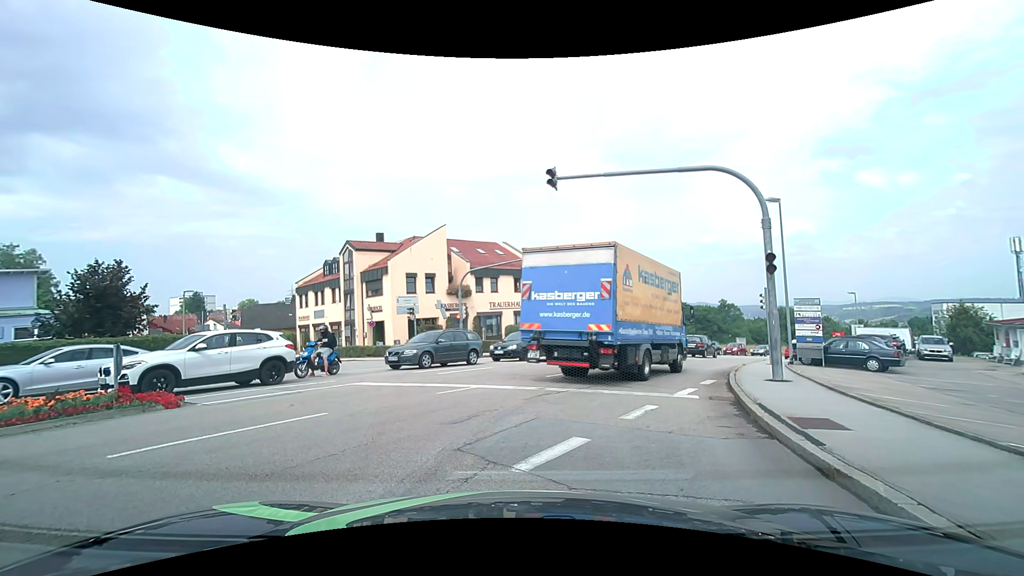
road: tertiary_link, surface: asphalt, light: Day
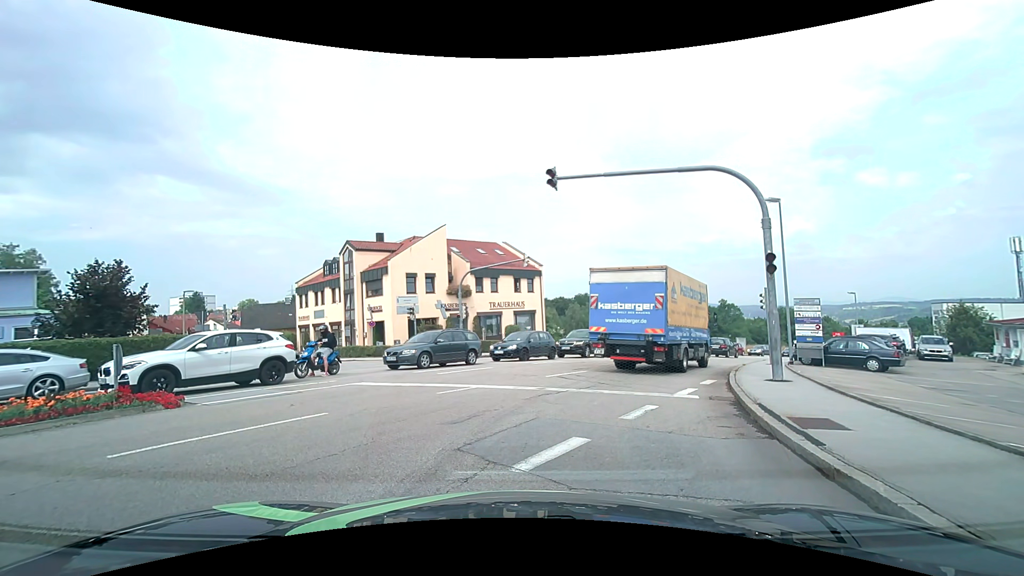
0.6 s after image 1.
(0.0, 0.0) m; 0°
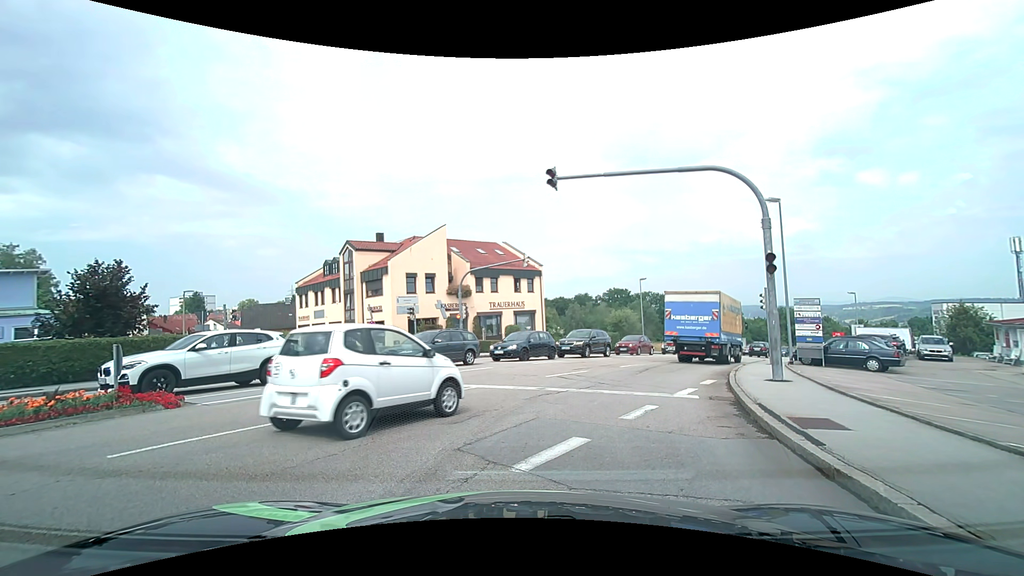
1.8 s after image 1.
(0.0, 0.0) m; 0°
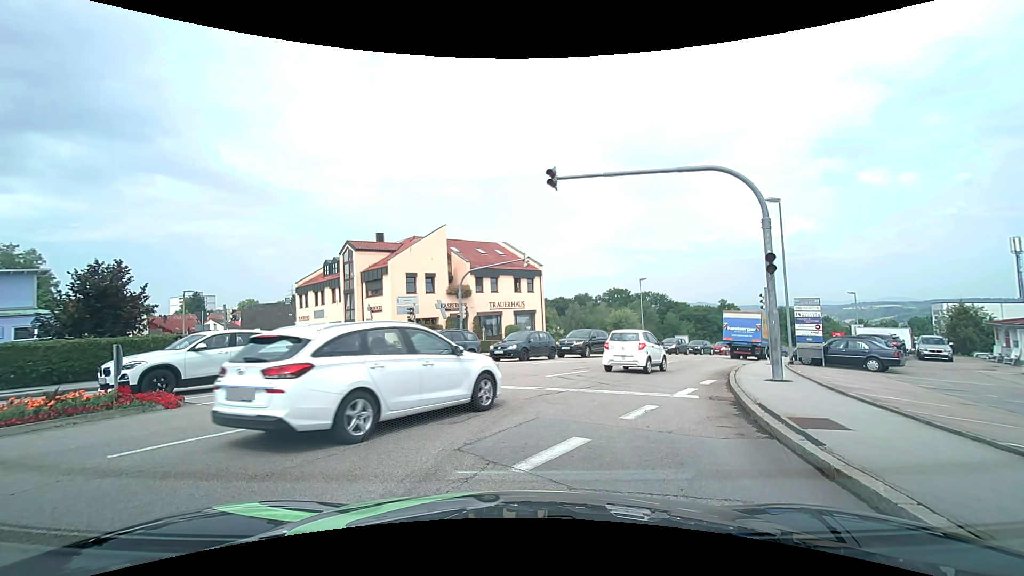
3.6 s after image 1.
(0.0, 0.0) m; 0°
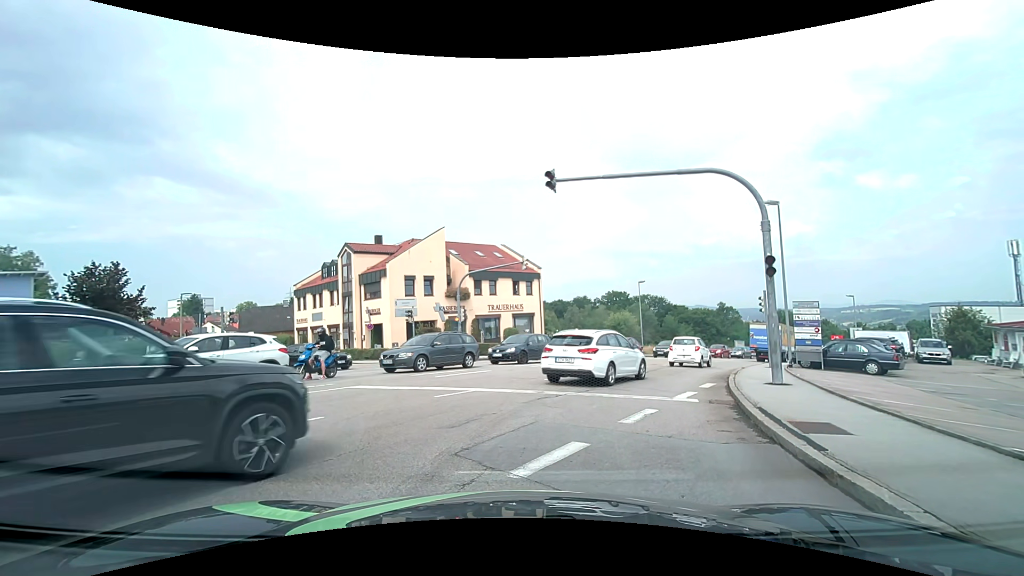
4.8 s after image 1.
(0.0, +0.1) m; 0°
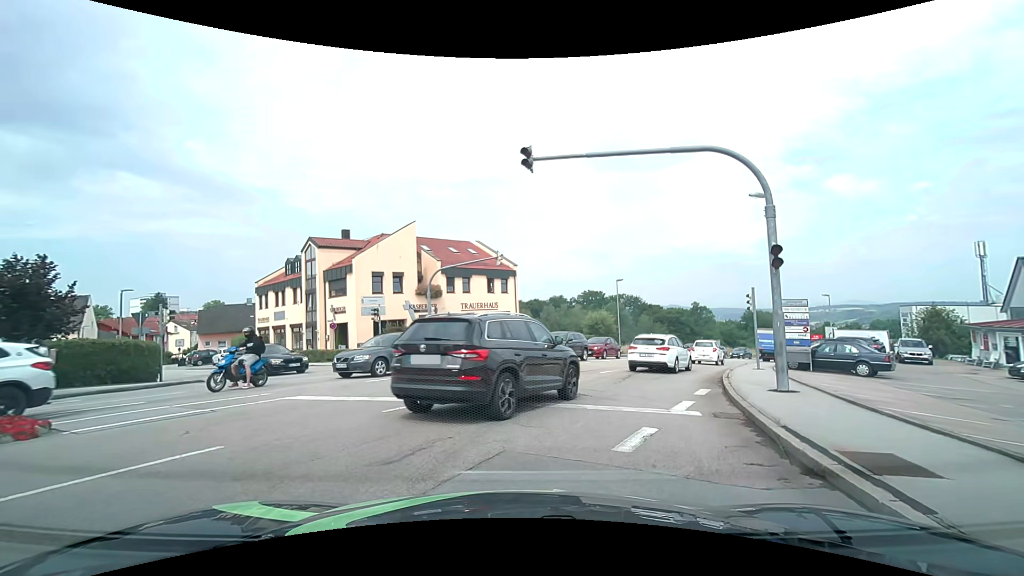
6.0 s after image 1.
(0.0, +2.1) m; +2°
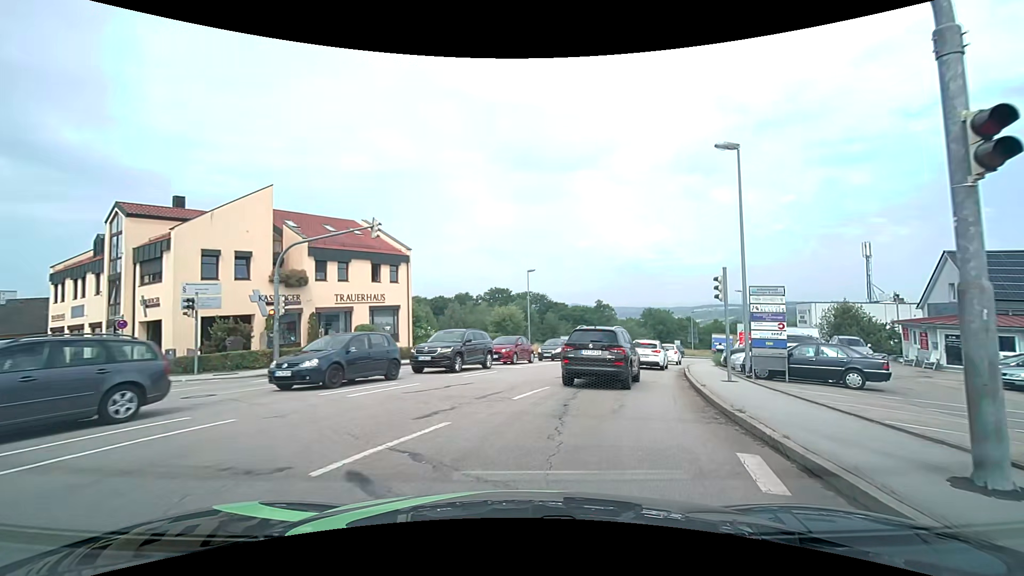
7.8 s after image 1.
(+0.7, +8.2) m; +11°
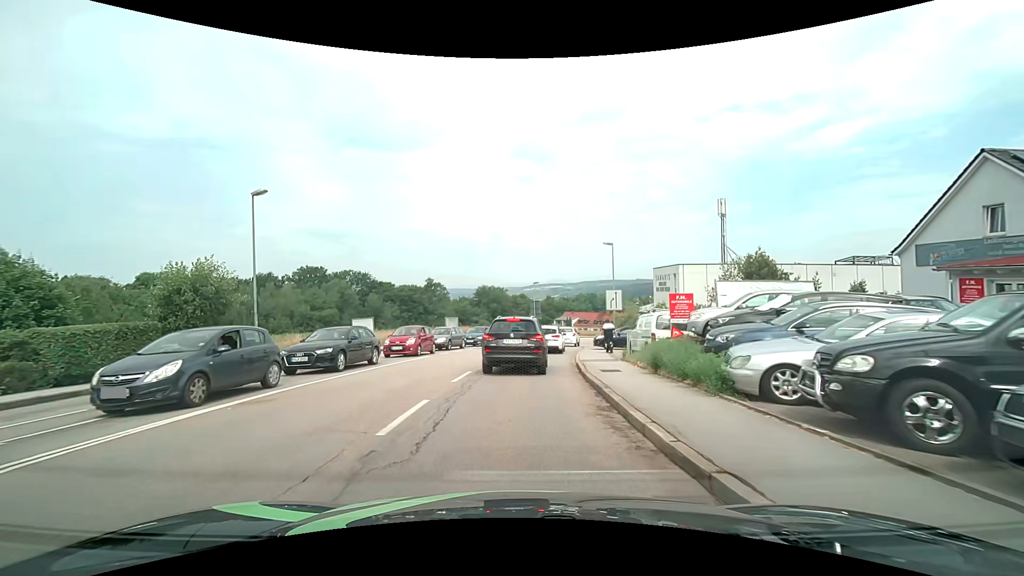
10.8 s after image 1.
(+4.6, +21.7) m; +18°
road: tertiary
